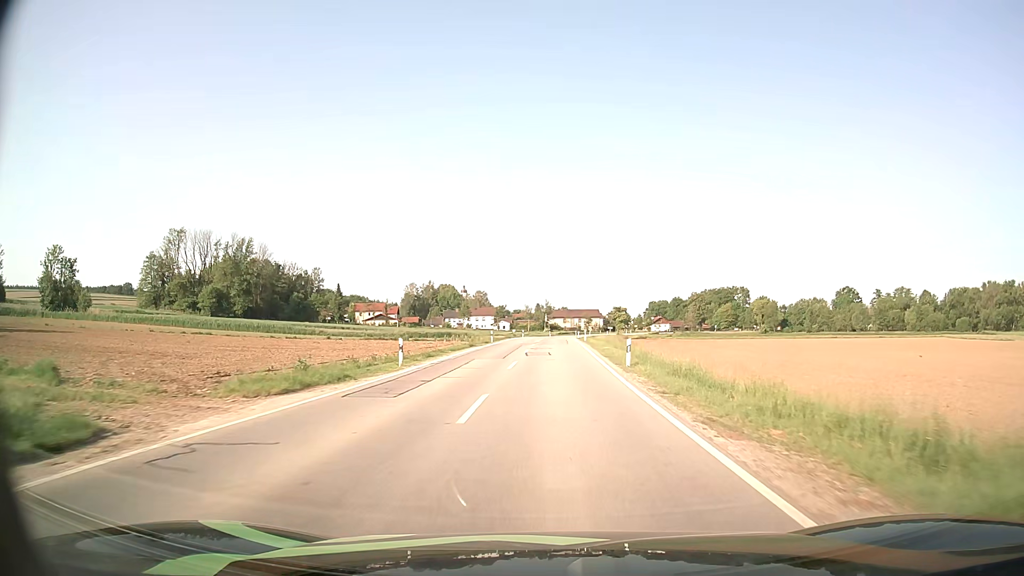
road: secondary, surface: asphalt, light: Day
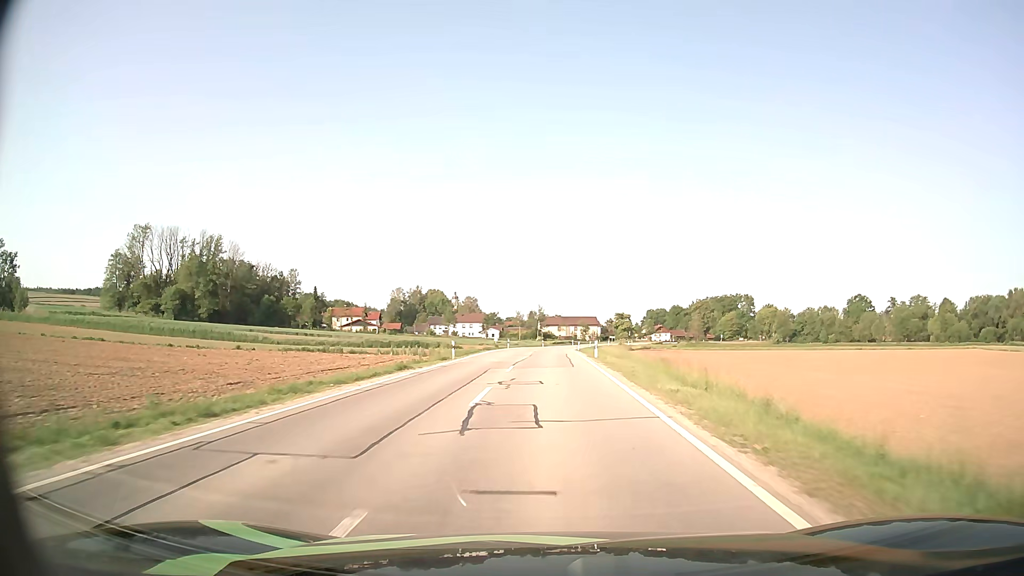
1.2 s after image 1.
(+0.1, +20.3) m; 0°
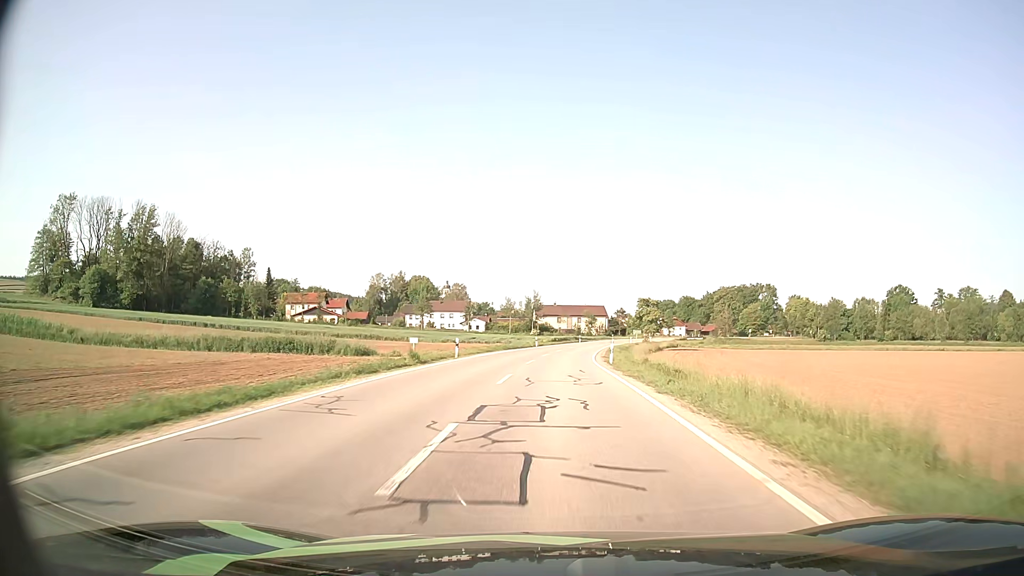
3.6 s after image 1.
(+0.1, +40.8) m; 0°
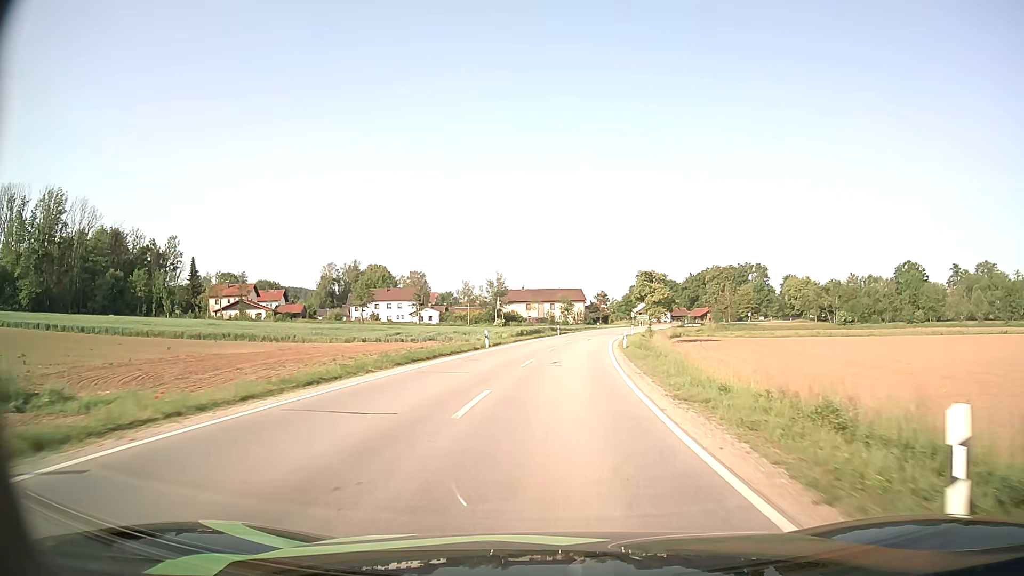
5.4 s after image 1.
(+0.5, +30.2) m; +3°
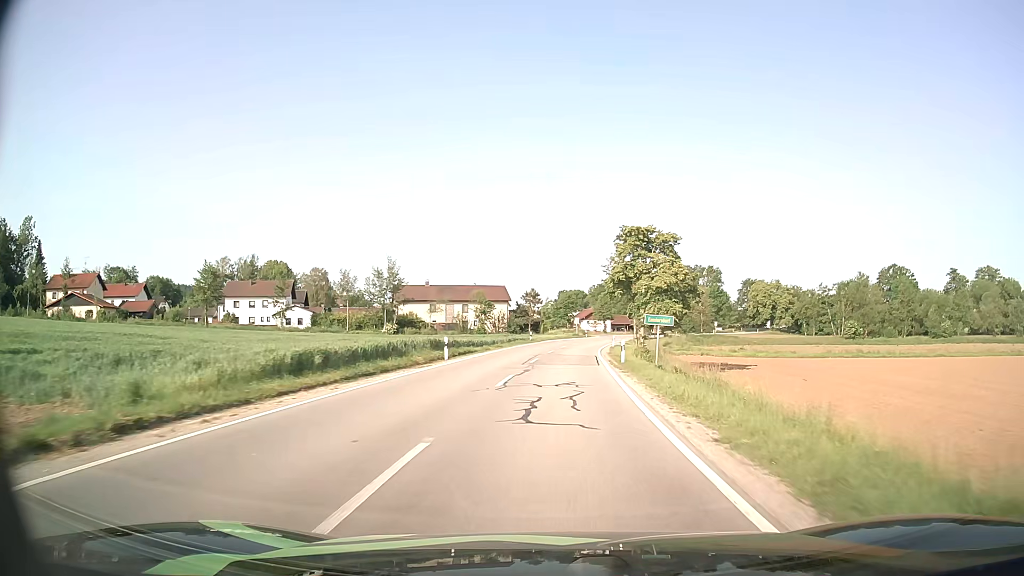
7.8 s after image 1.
(+1.8, +39.4) m; +6°
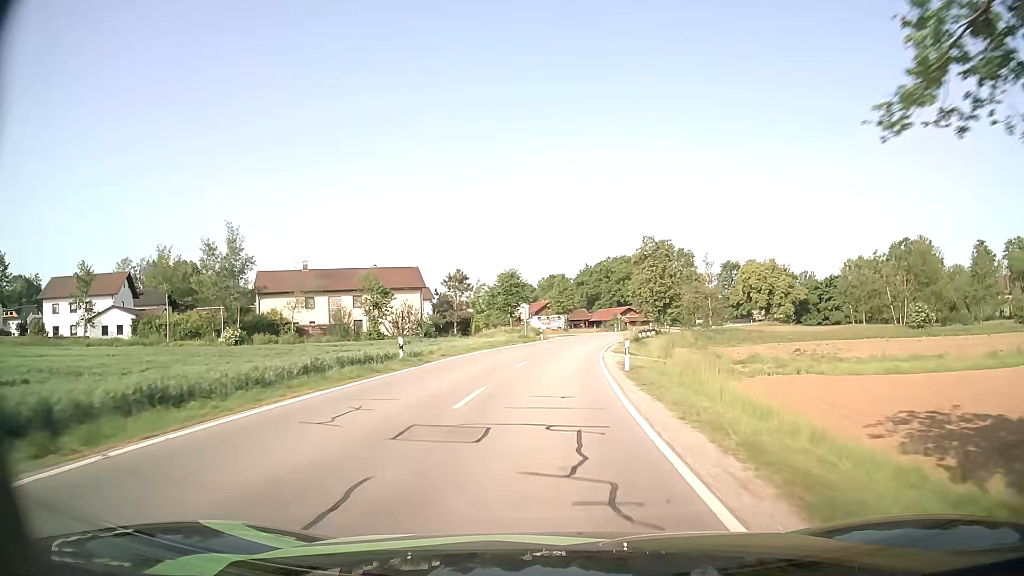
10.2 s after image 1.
(+1.7, +38.4) m; +5°
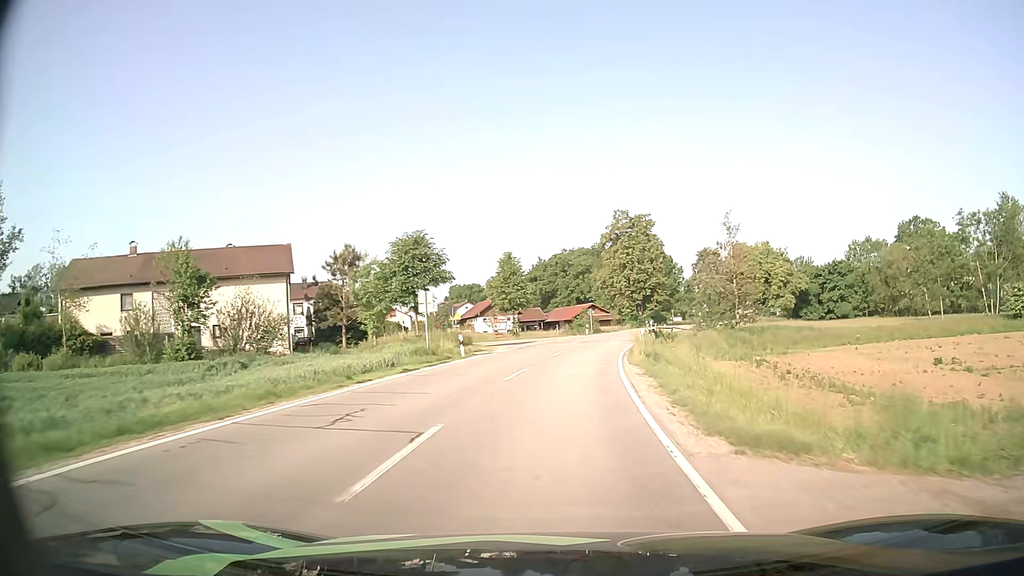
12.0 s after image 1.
(+0.7, +28.6) m; +4°
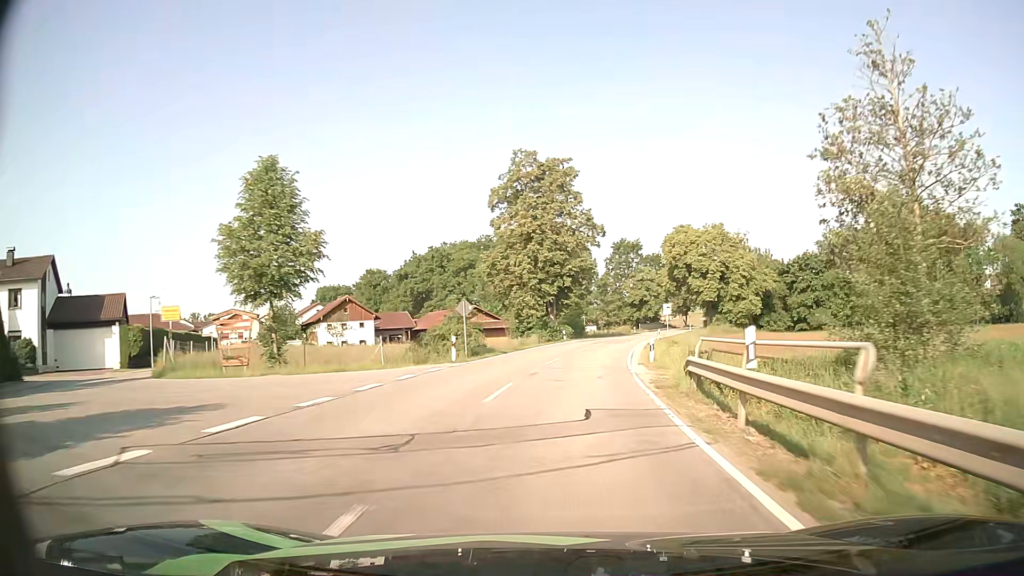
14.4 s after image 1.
(+2.5, +37.7) m; +10°
(0, +10) (+1, +20) (+2, +30) (+3, +40) (+5, +50) (+7, +59) (+10, +69) (+13, +79) (+15, +88) (+18, +98) m
